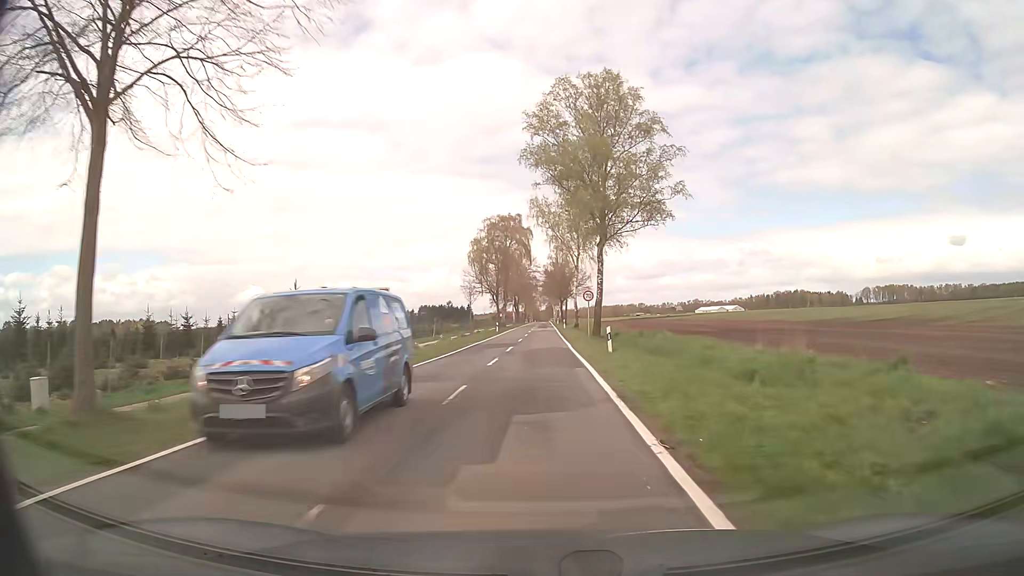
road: secondary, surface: asphalt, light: Day
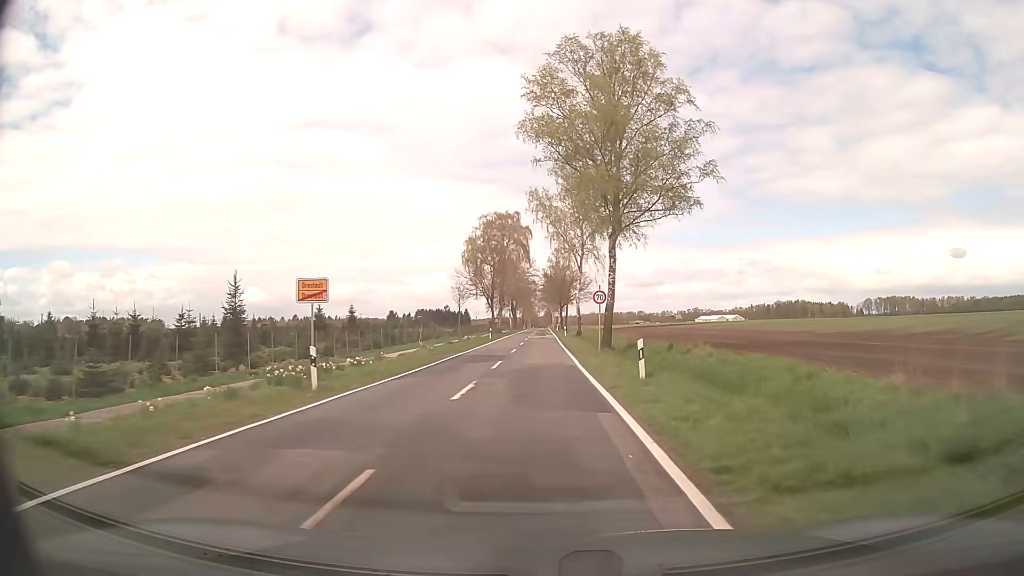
(0.0, +7.6) m; 0°
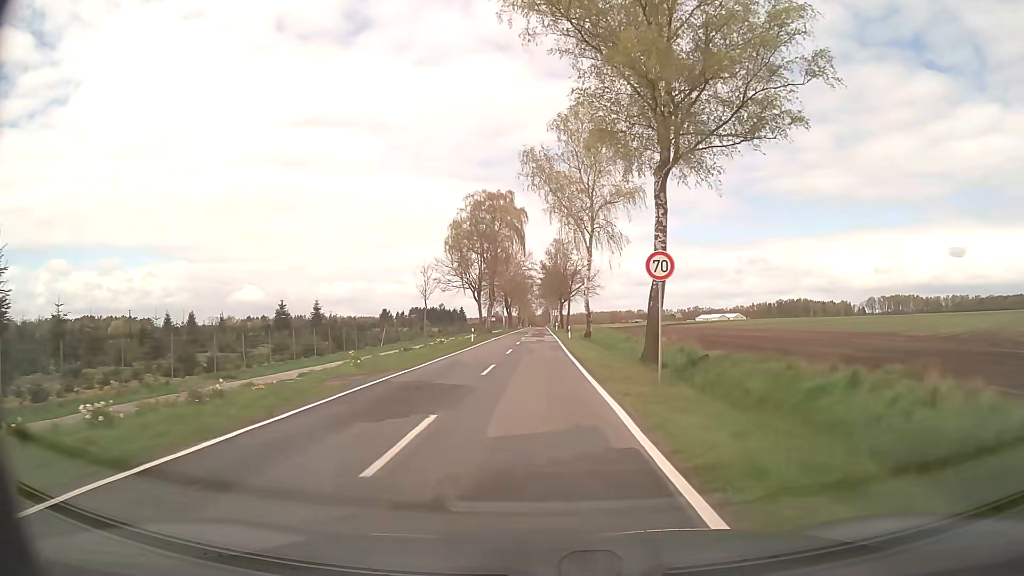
(0.0, +15.2) m; 0°
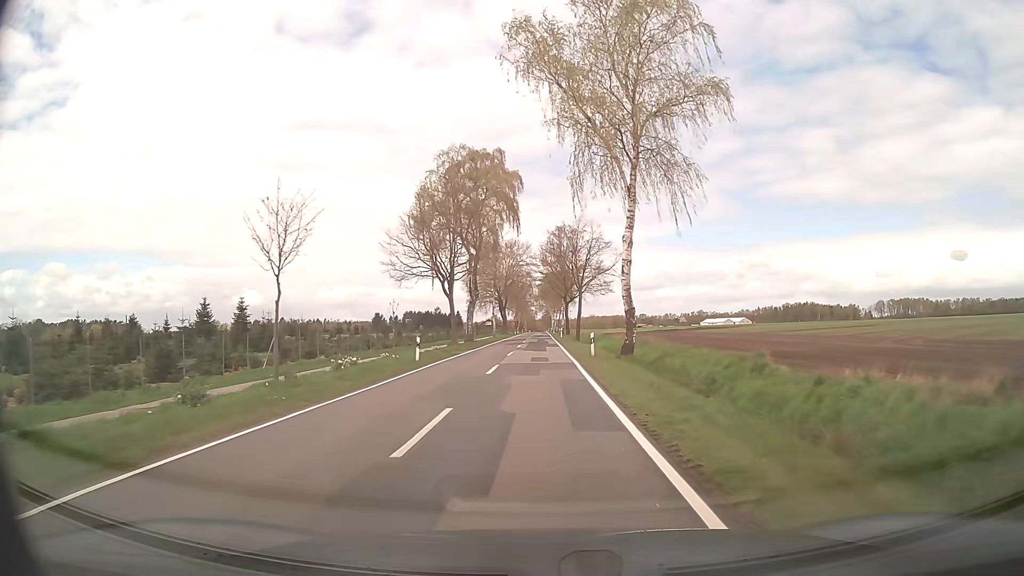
(+0.1, +23.0) m; 0°
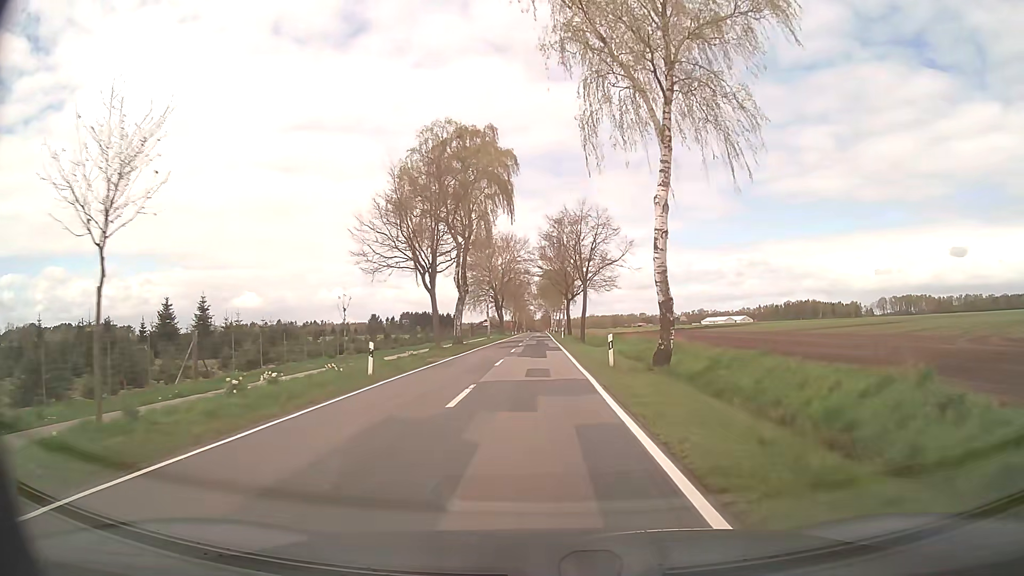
(0.0, +7.9) m; 0°
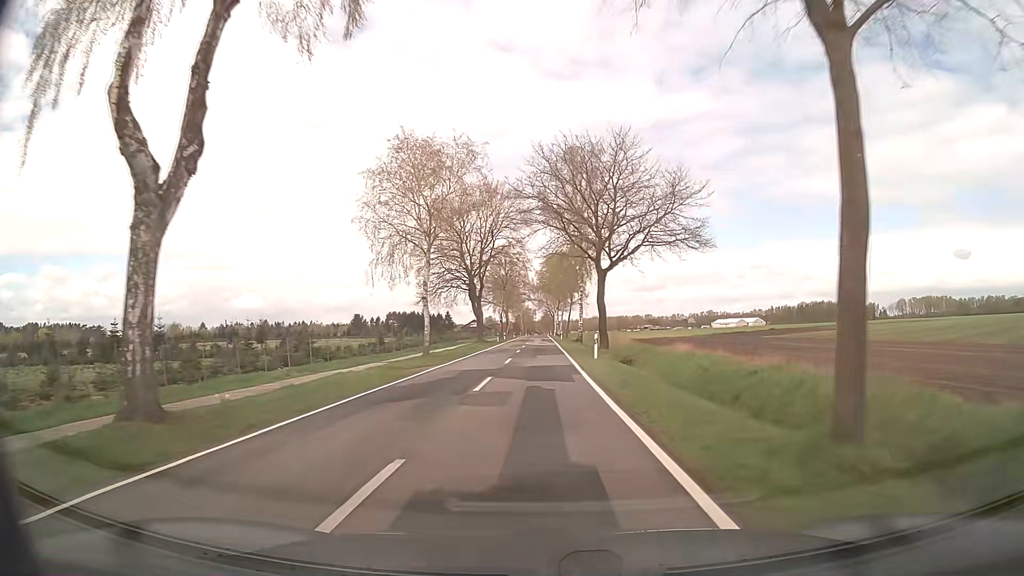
(+0.1, +44.9) m; 0°
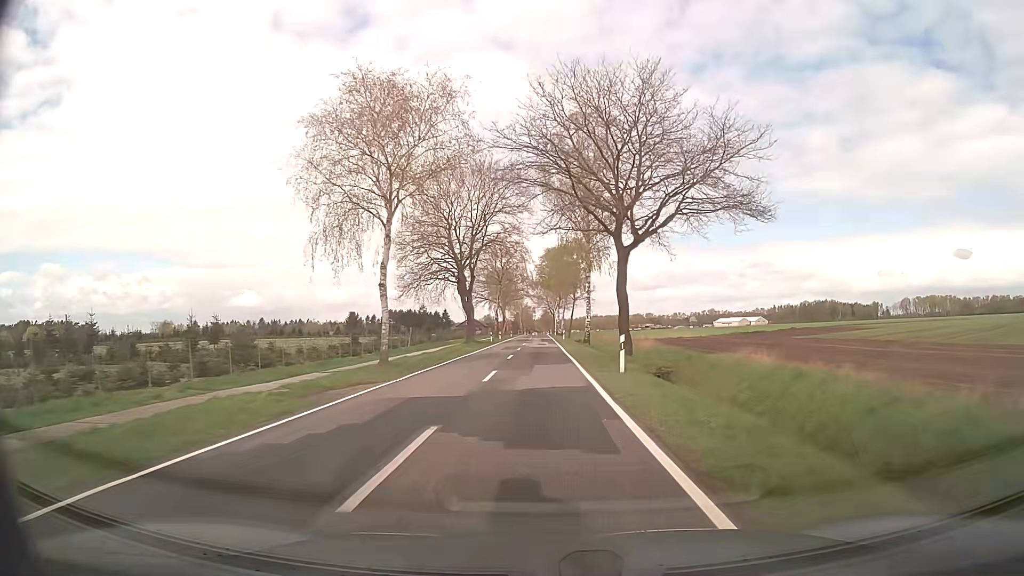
(0.0, +10.0) m; 0°
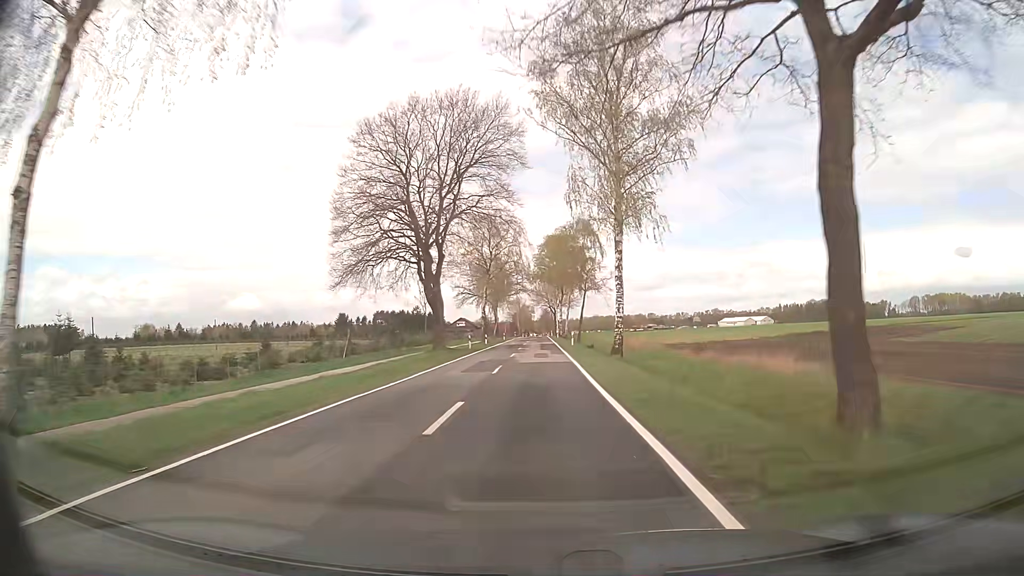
(0.0, +21.0) m; 0°
(0, +10) (0, +20) (0, +30) (0, +40) (0, +50) (0, +60) (0, +70) (0, +80) (0, +90) (0, +100) m
